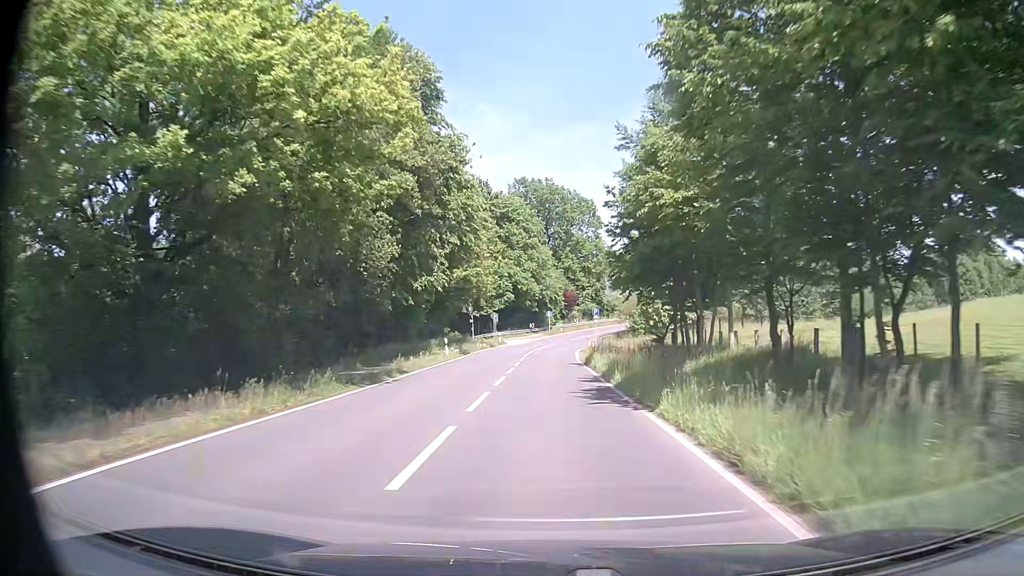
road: tertiary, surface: asphalt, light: Day
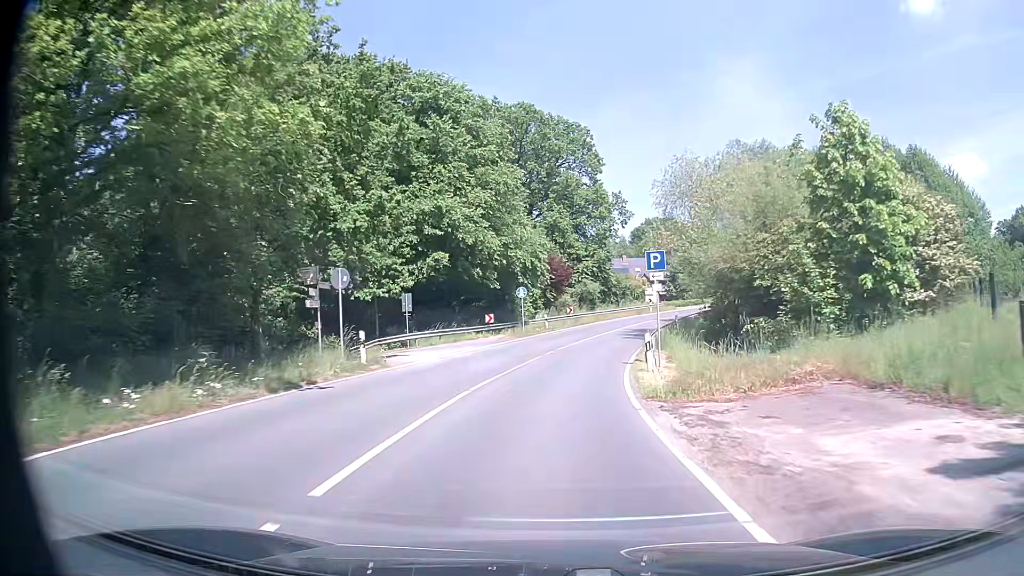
(-0.1, +41.4) m; +1°
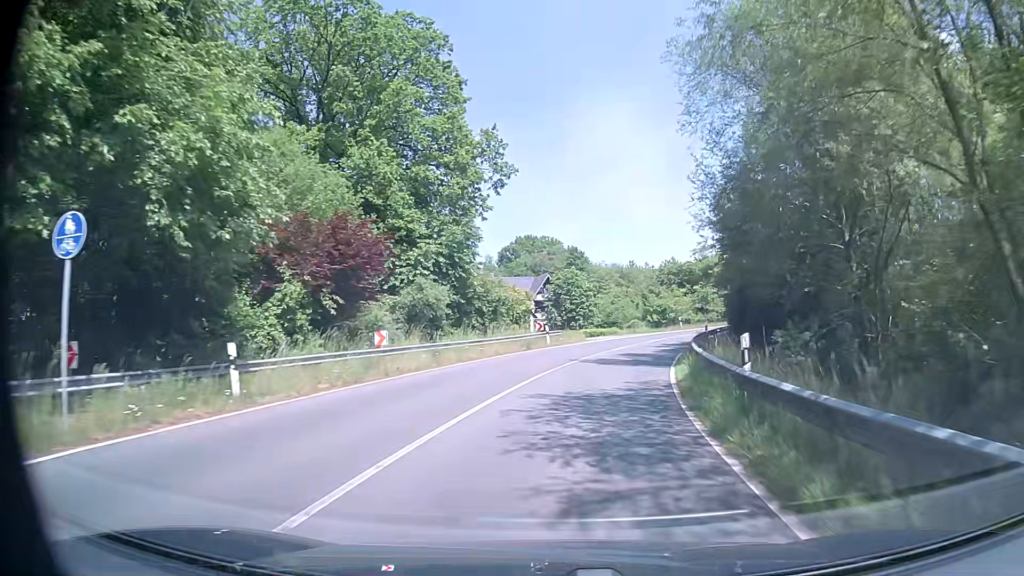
(+2.5, +32.5) m; +11°
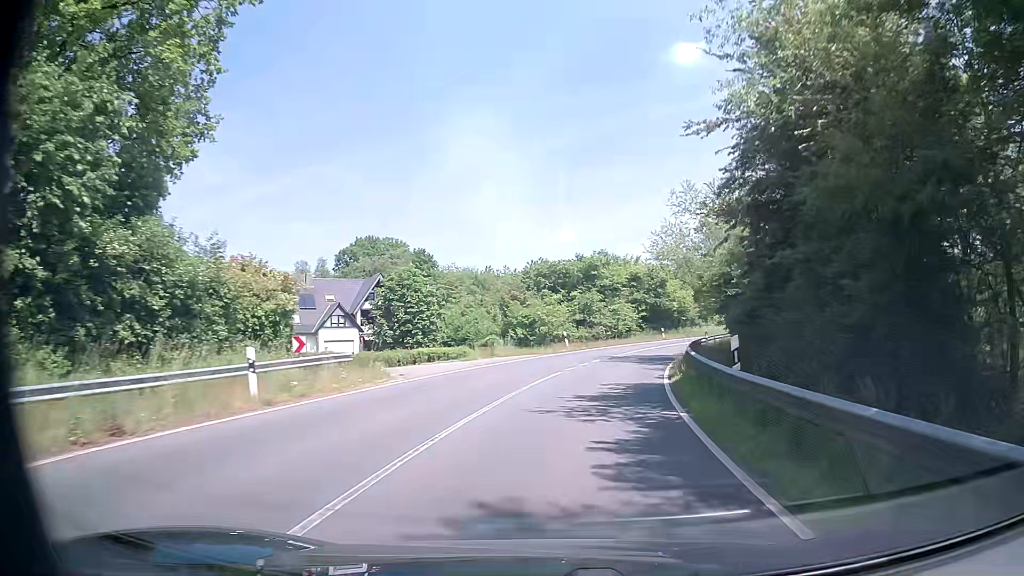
(+2.4, +23.7) m; +12°
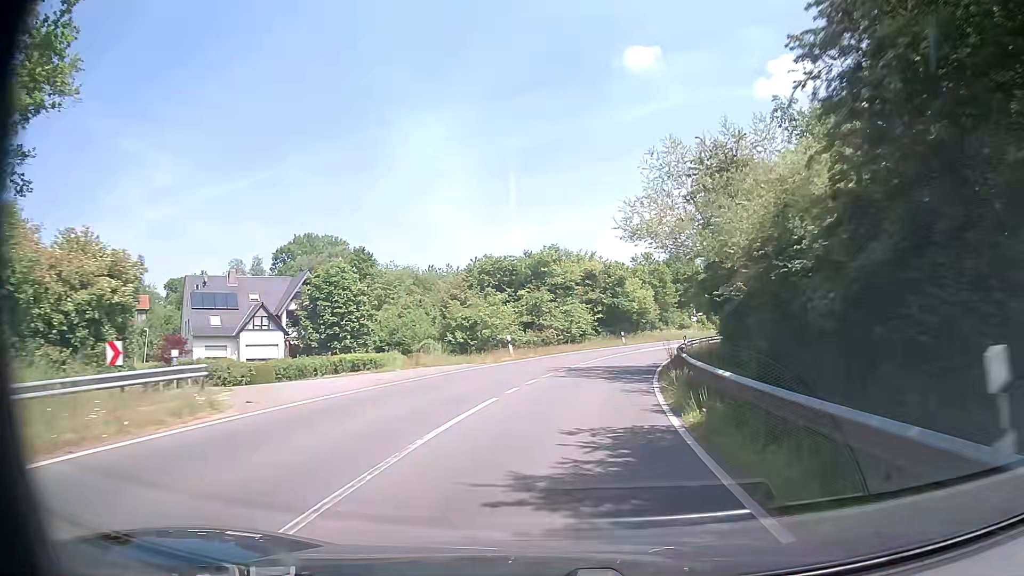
(+0.4, +7.8) m; +5°
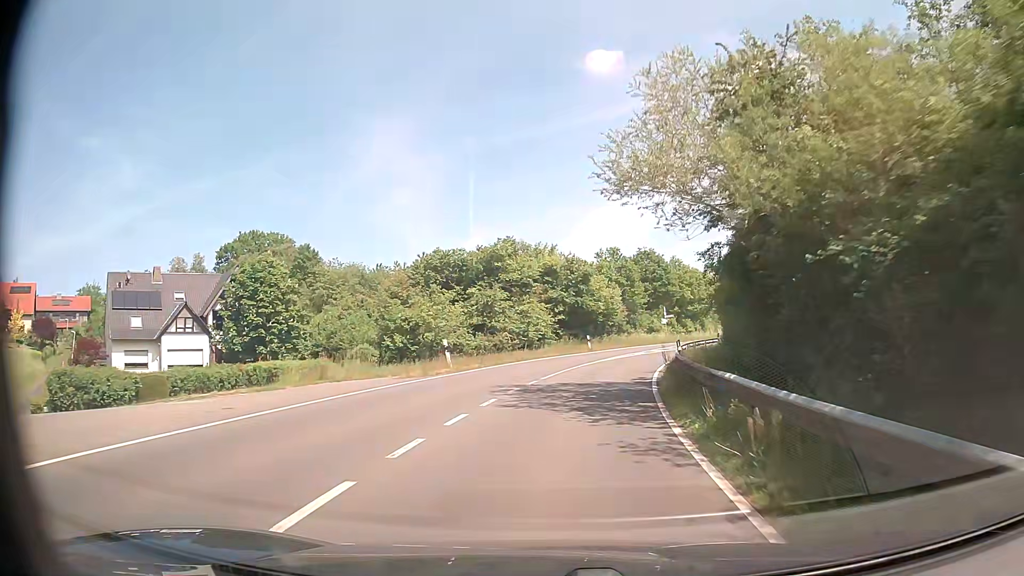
(+0.2, +7.8) m; +3°
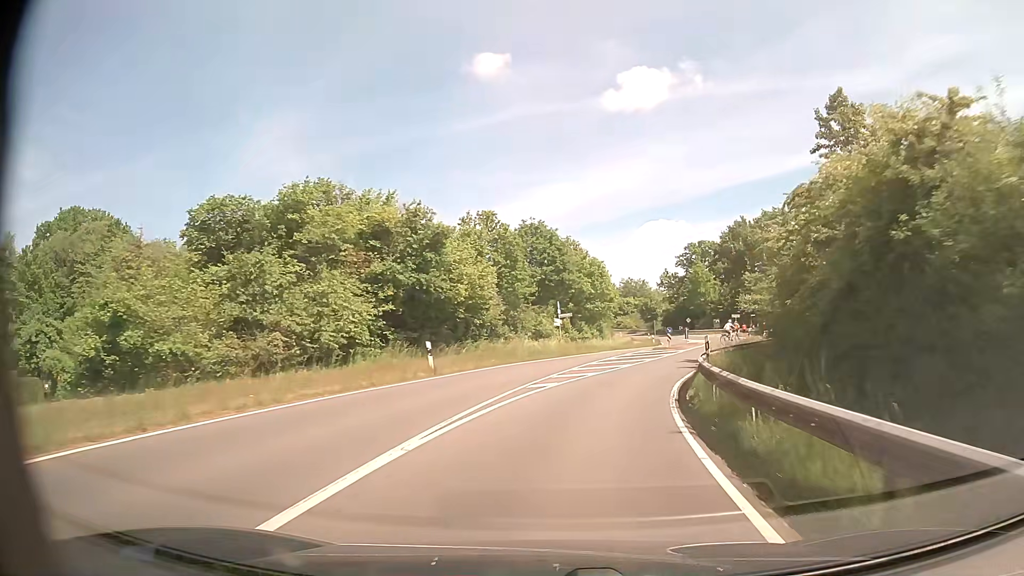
(+2.1, +23.5) m; +11°
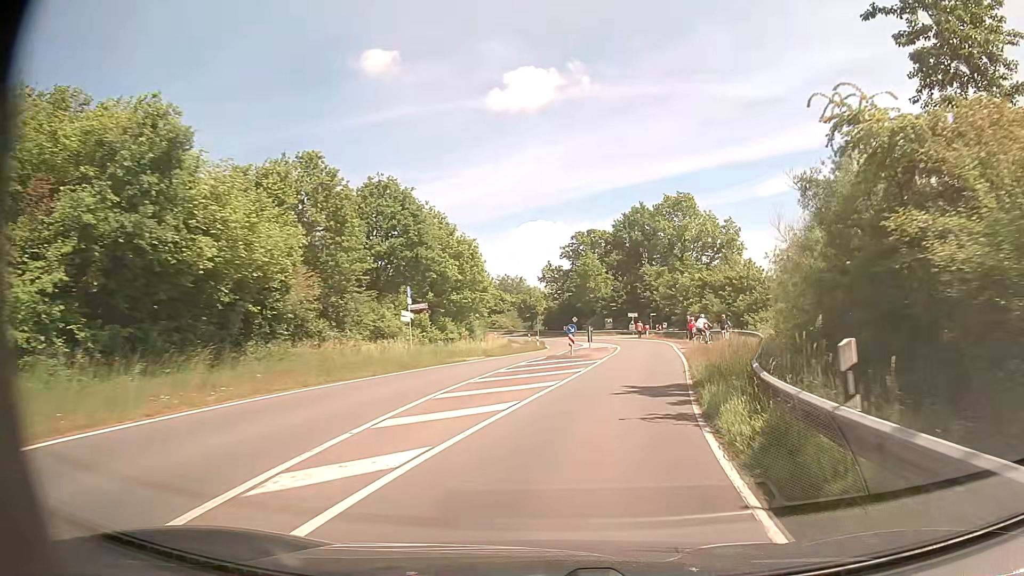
(+1.3, +15.6) m; +11°
(+1, +10) (+2, +20) (+4, +30) (+6, +40) (+6, +50) (+6, +60) (+6, +70) (+4, +79) (+3, +89) (0, +99) m
